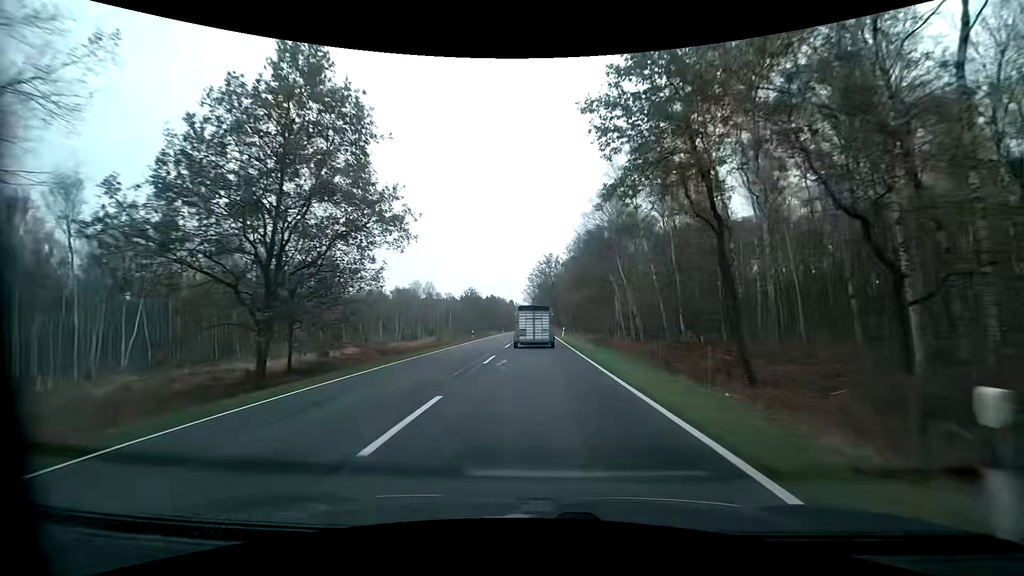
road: primary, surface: asphalt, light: Day
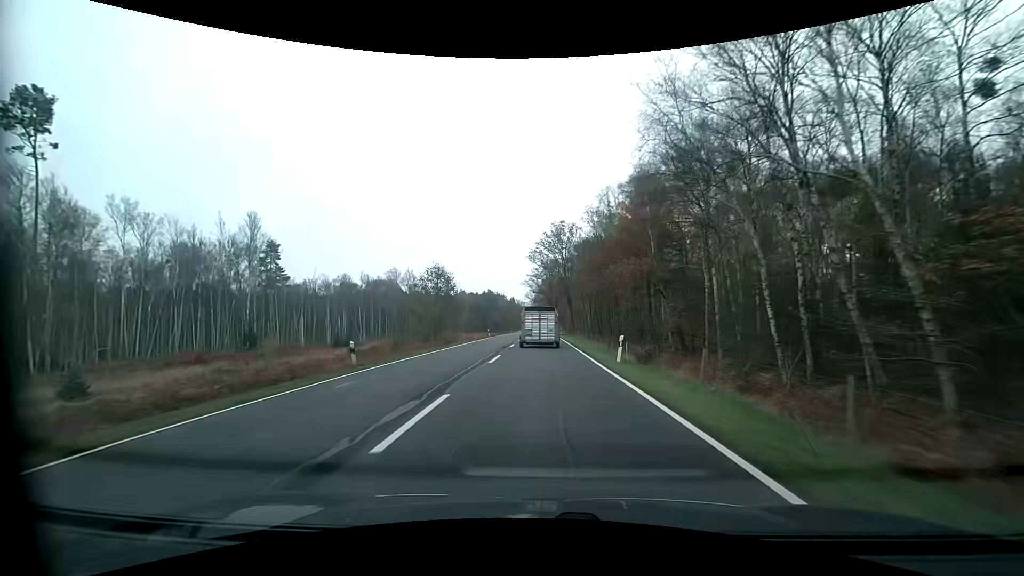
(-0.2, +35.9) m; -1°
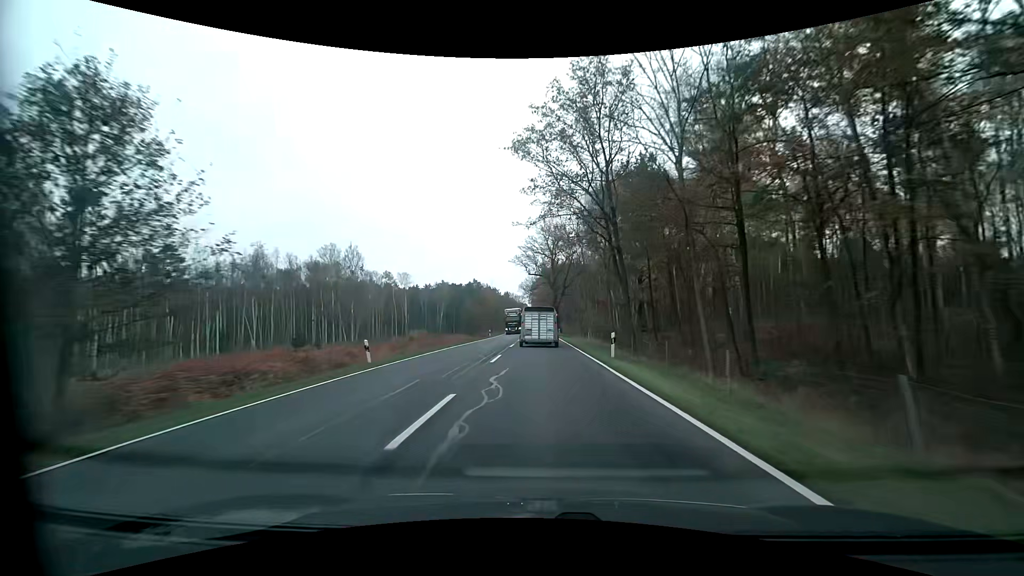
(+0.2, +47.8) m; +1°
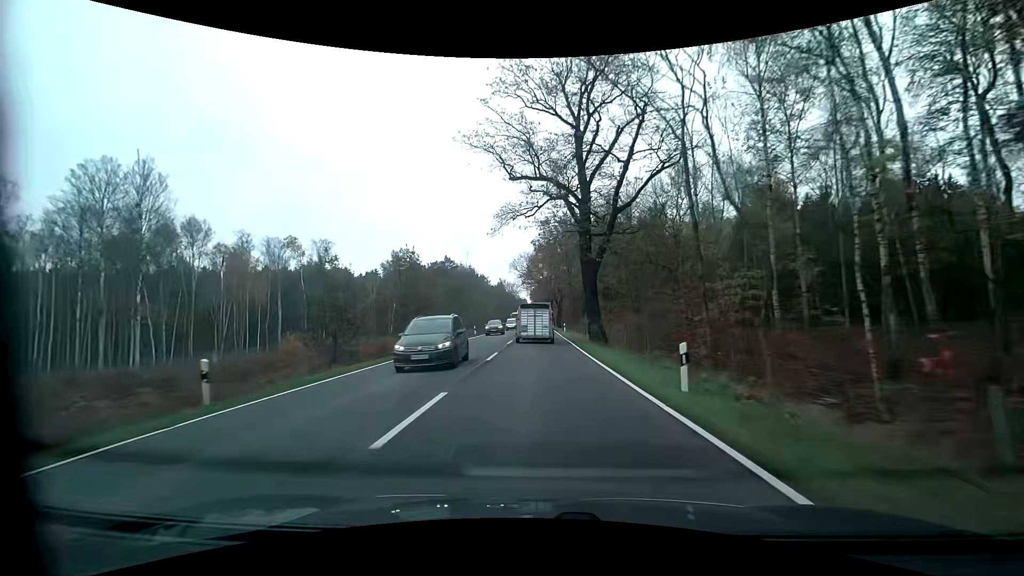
(0.0, +60.1) m; 0°
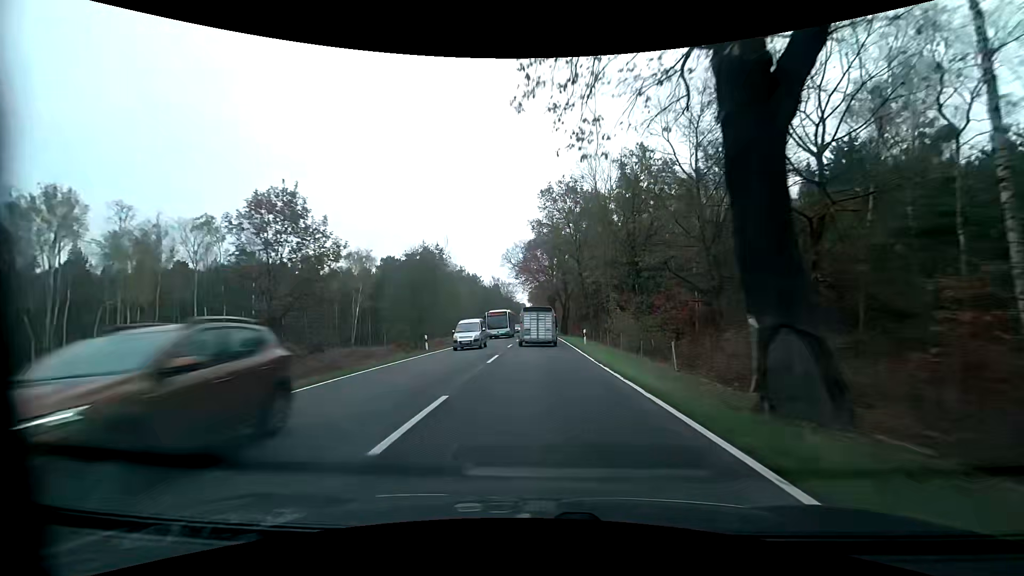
(-0.1, +24.2) m; 0°
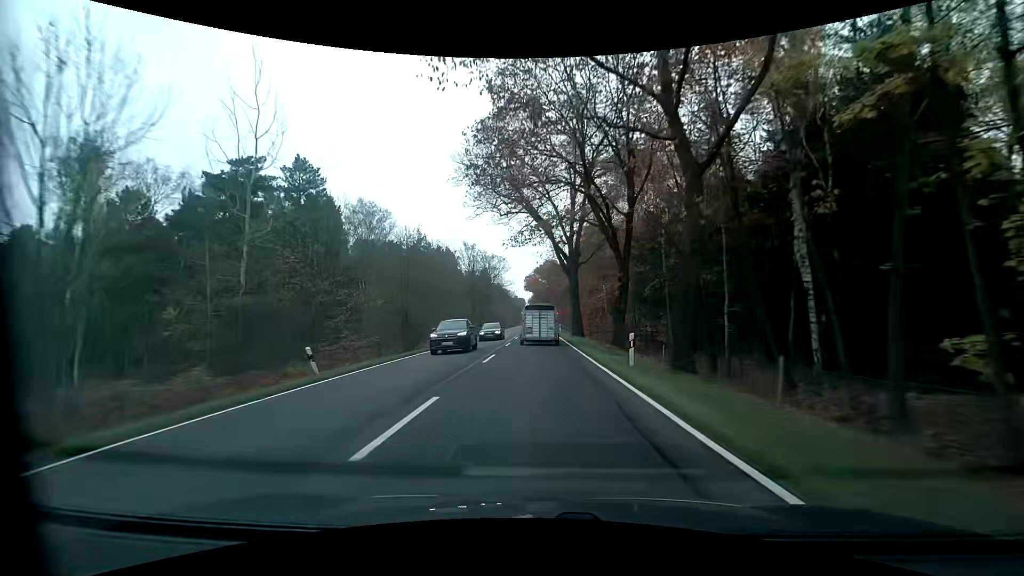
(+0.1, +60.2) m; 0°
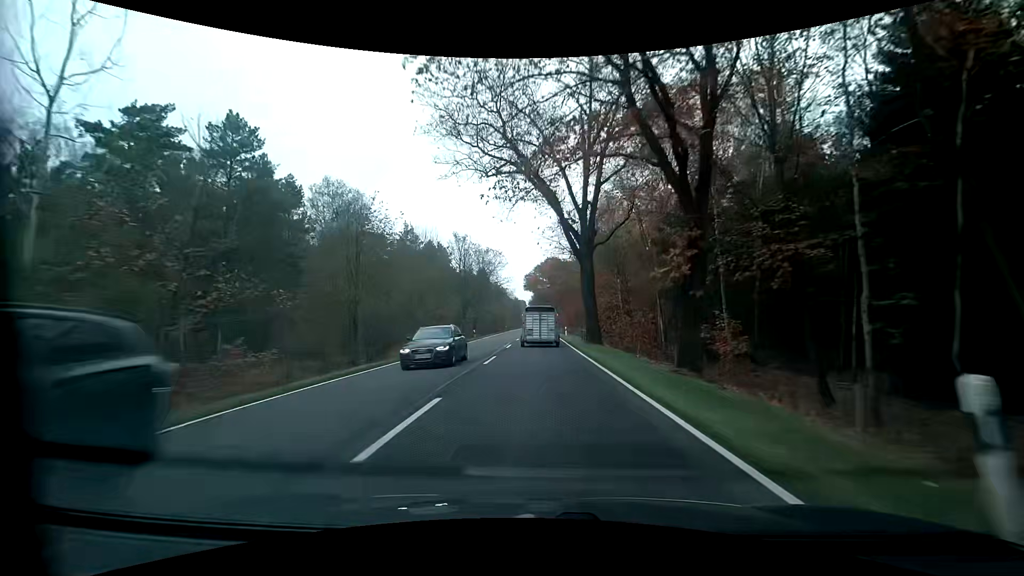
(-0.1, +12.0) m; -1°
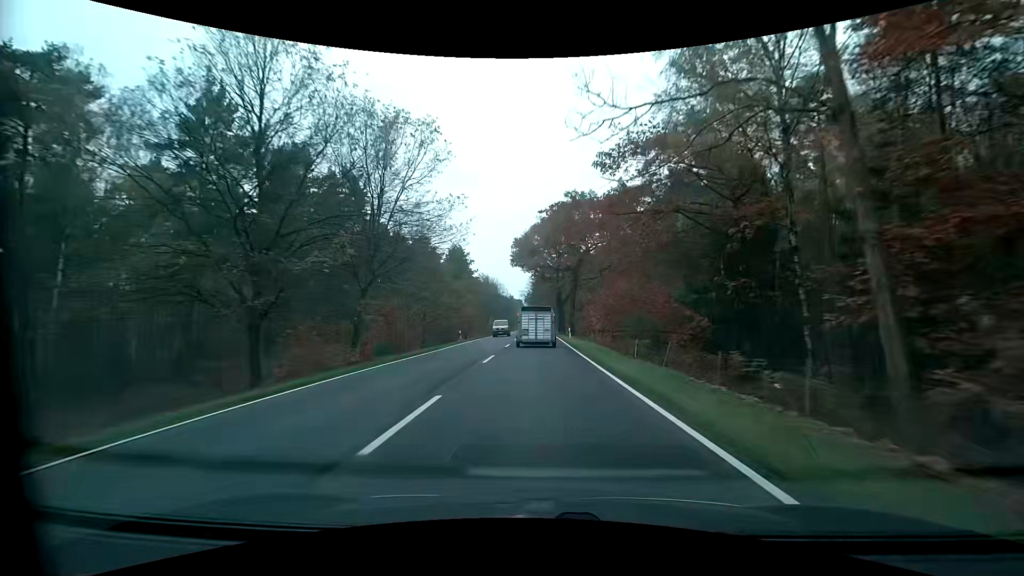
(+0.2, +59.6) m; +1°
(0, +10) (0, +20) (0, +30) (0, +40) (0, +50) (0, +60) (0, +70) (0, +80) (0, +90) (0, +100) m
